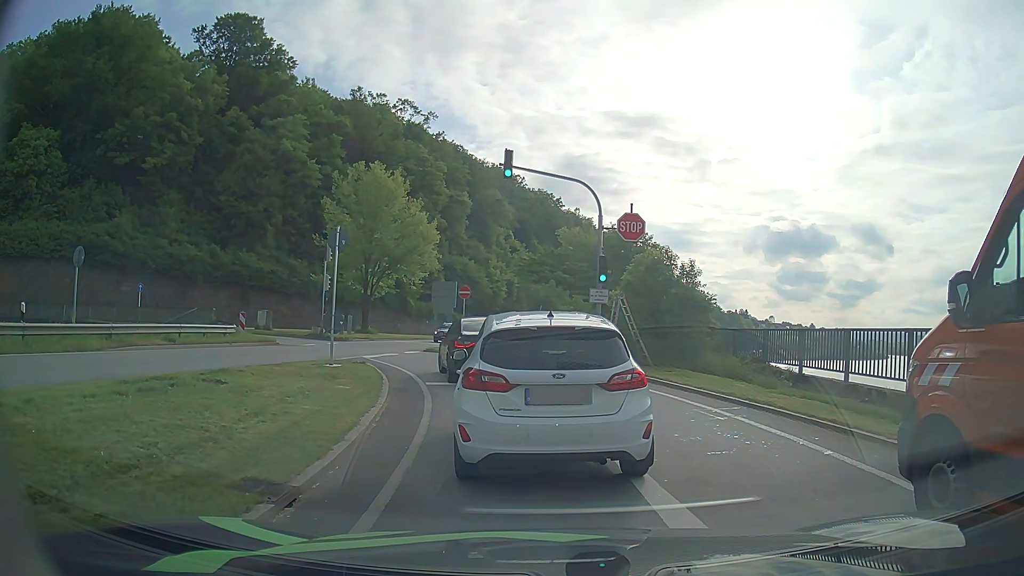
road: primary_link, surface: asphalt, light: Day
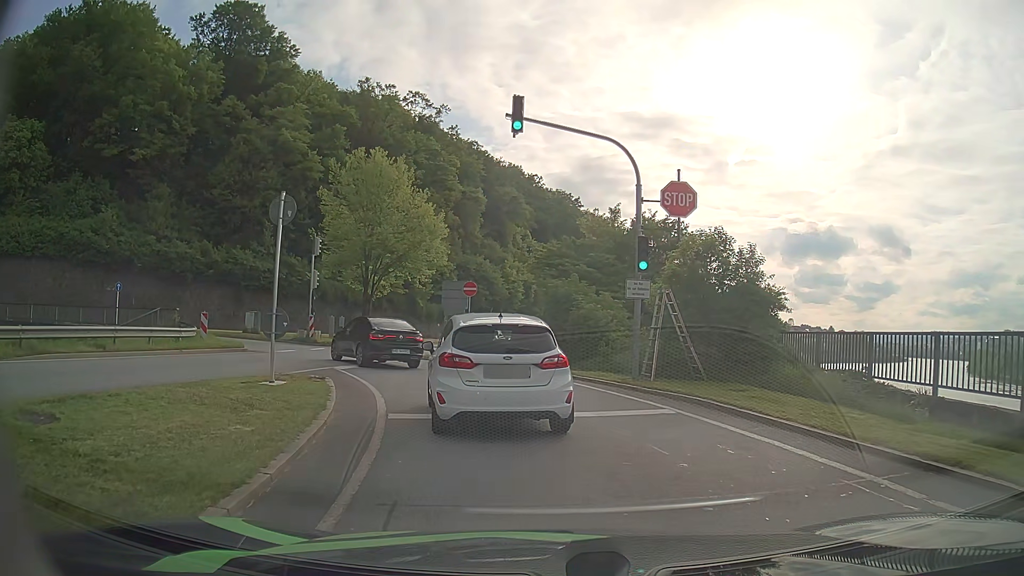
(-0.1, +5.4) m; -2°
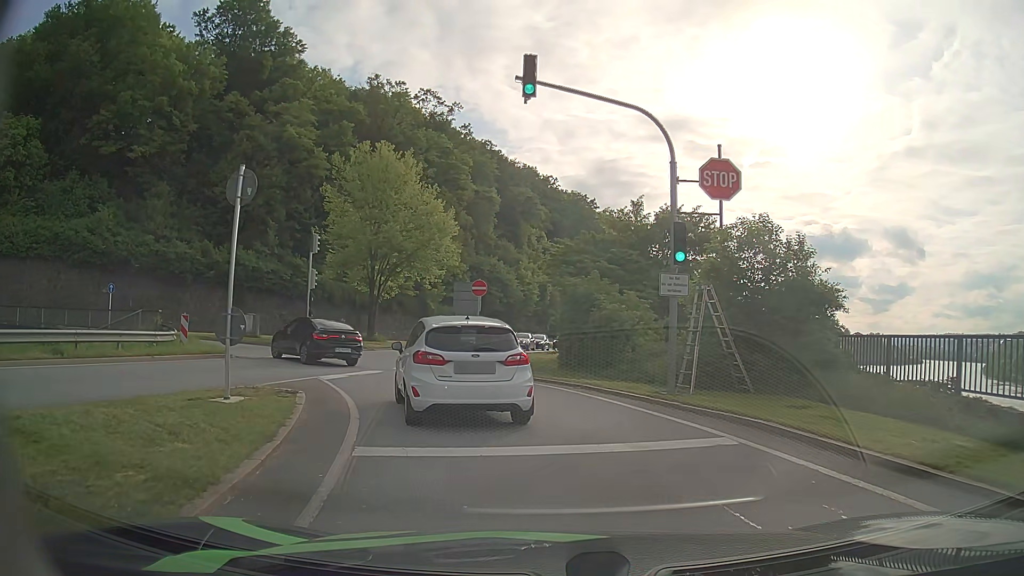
(0.0, +2.7) m; -2°
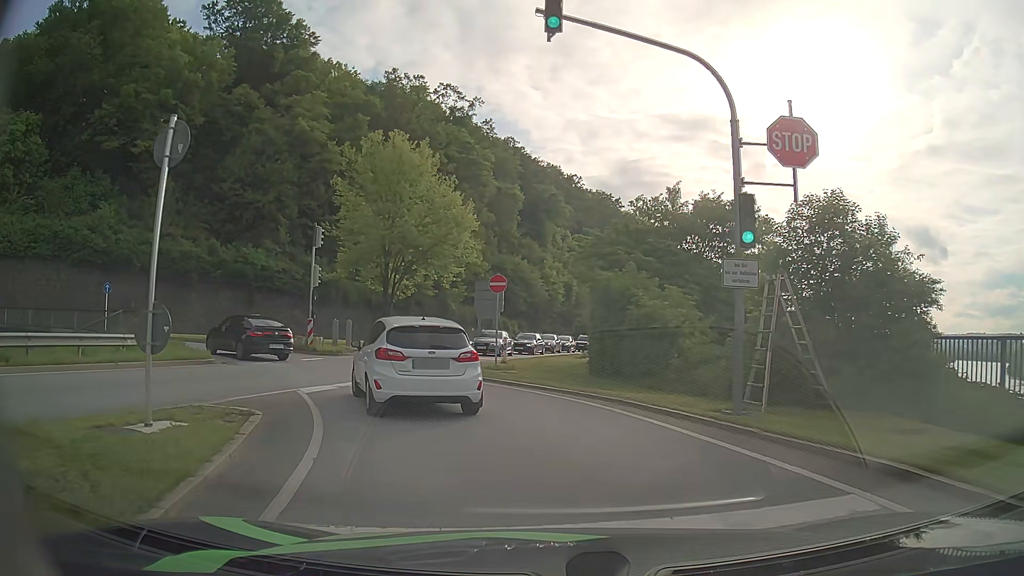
(0.0, +3.1) m; -2°
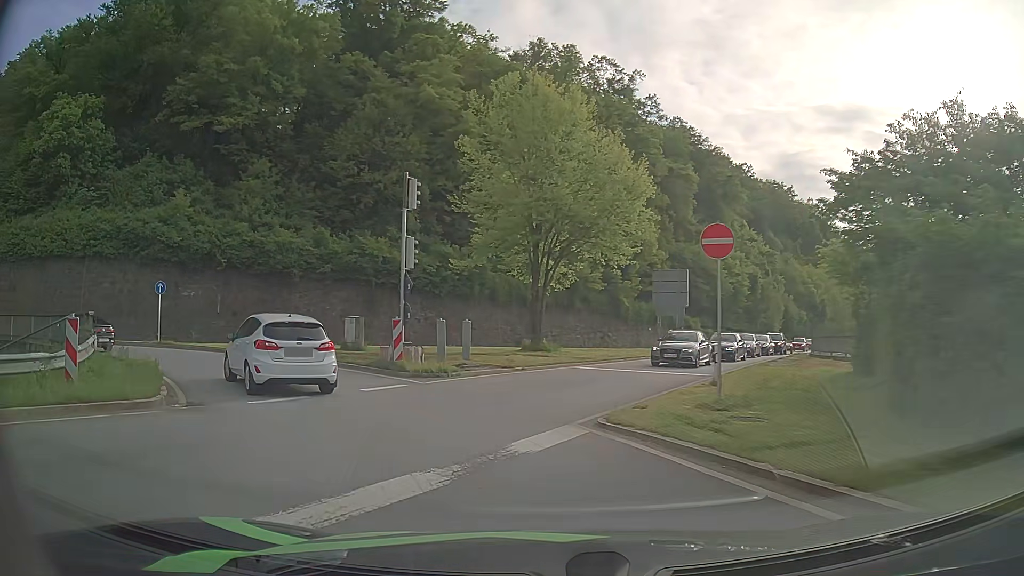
(-1.3, +10.7) m; -15°
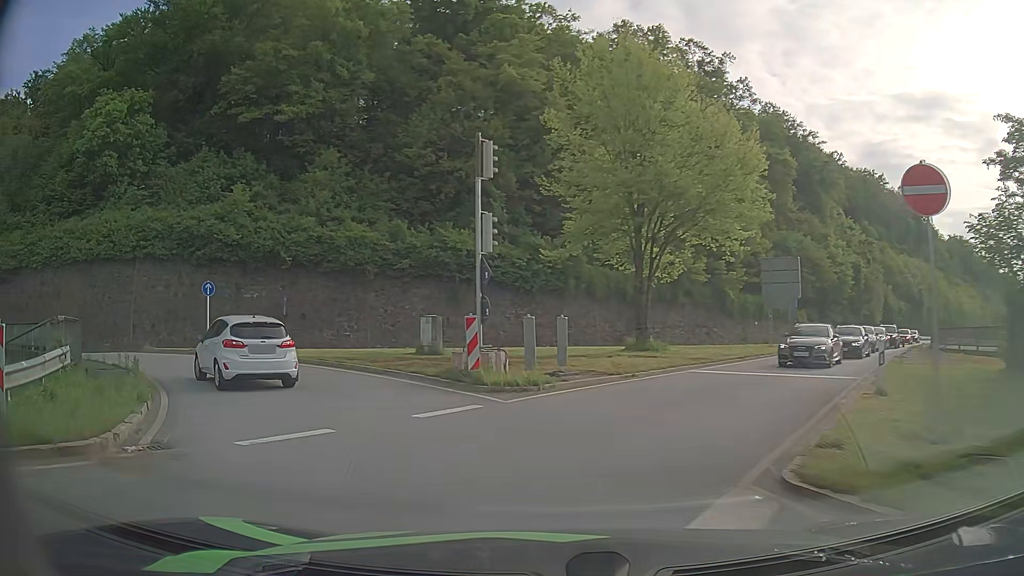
(-0.2, +4.0) m; -8°
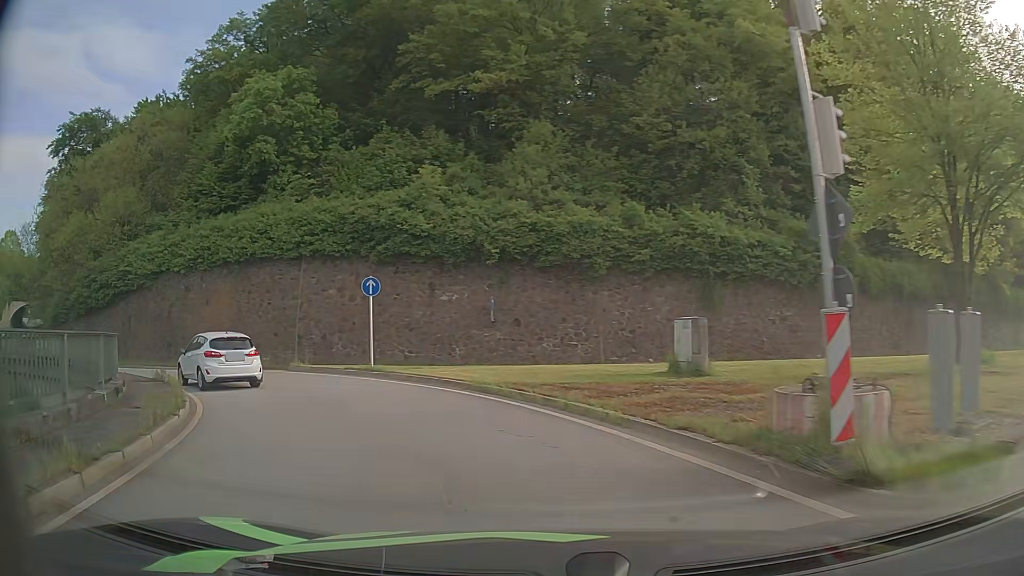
(-1.4, +7.9) m; -21°
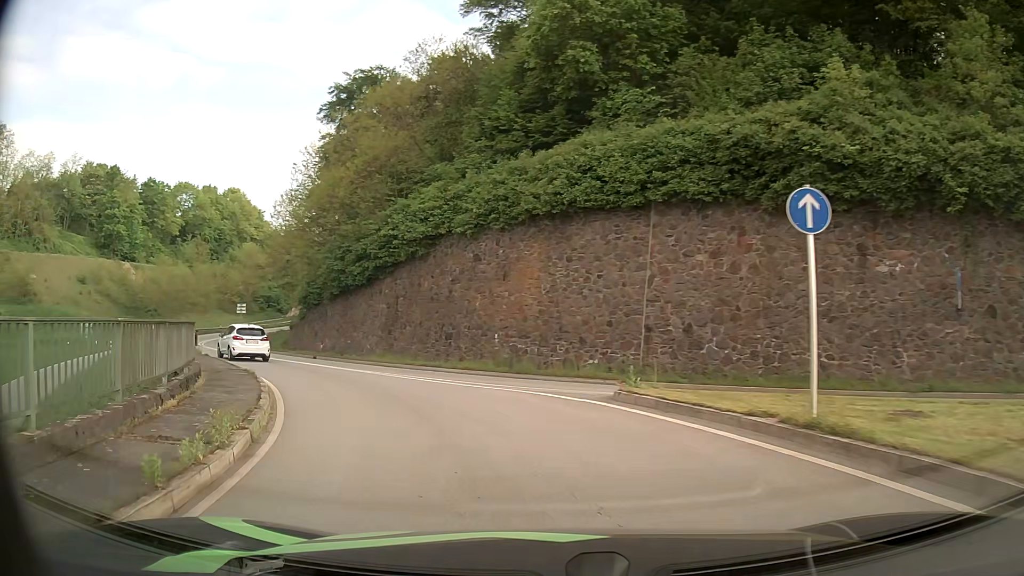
(-3.4, +12.5) m; -30°
(-2, +10) (-6, +19) (-12, +27) (-18, +35) (-24, +43) (-30, +51) (-34, +60) (-38, +69) (-41, +79) (-43, +89) m
